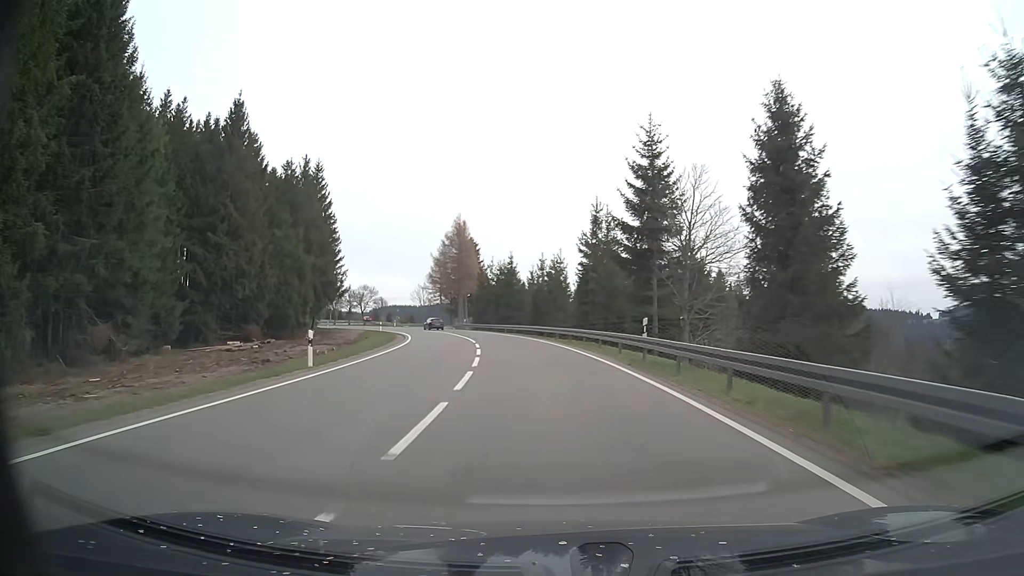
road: primary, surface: asphalt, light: Day
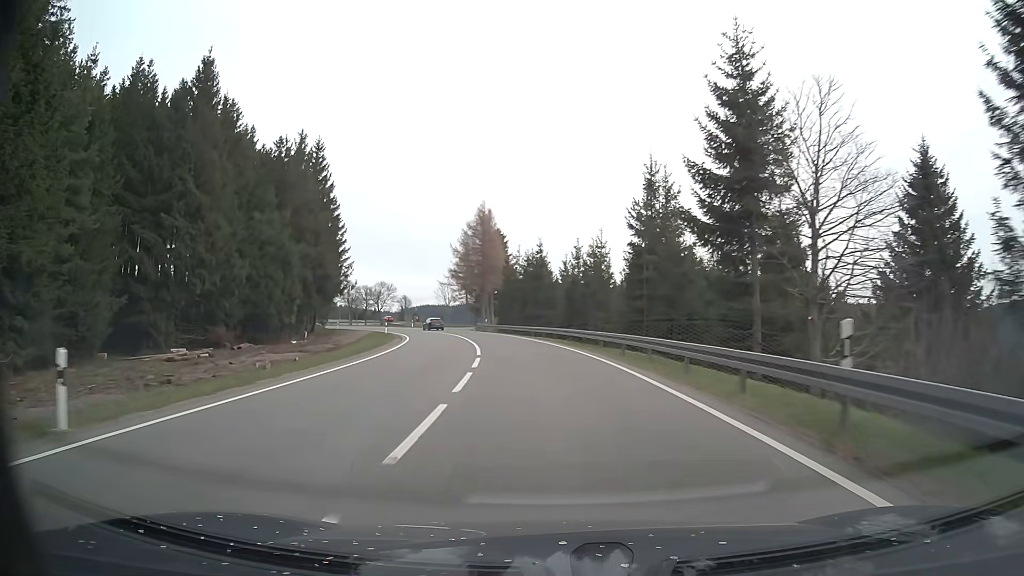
(-0.3, +12.3) m; -3°
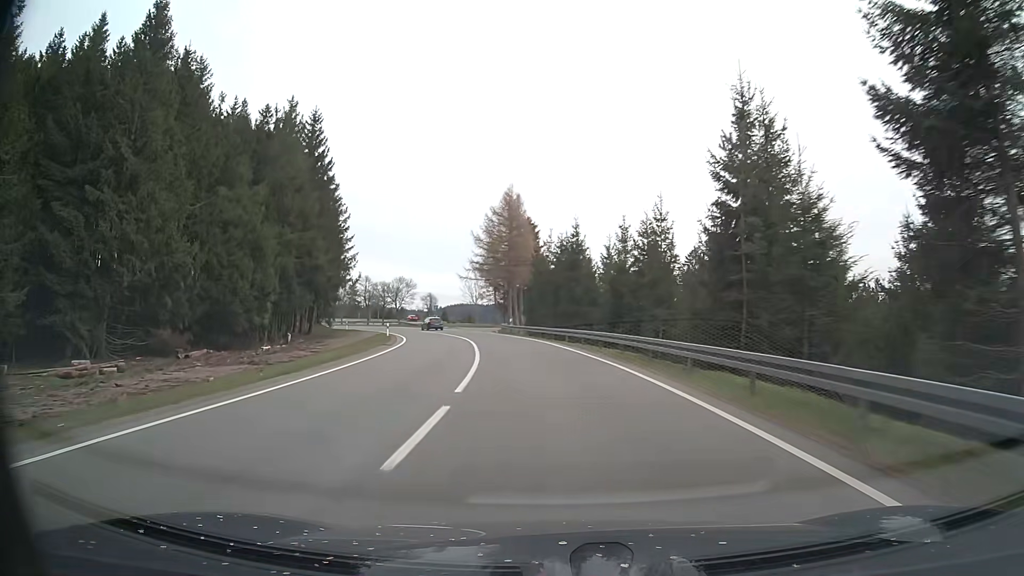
(-0.4, +12.1) m; -3°
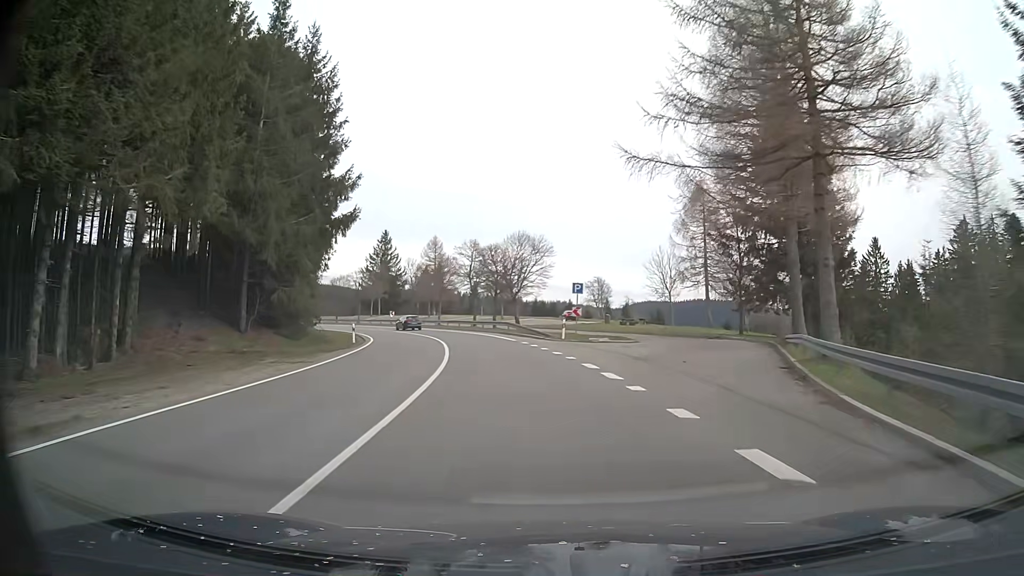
(-7.1, +56.2) m; -16°
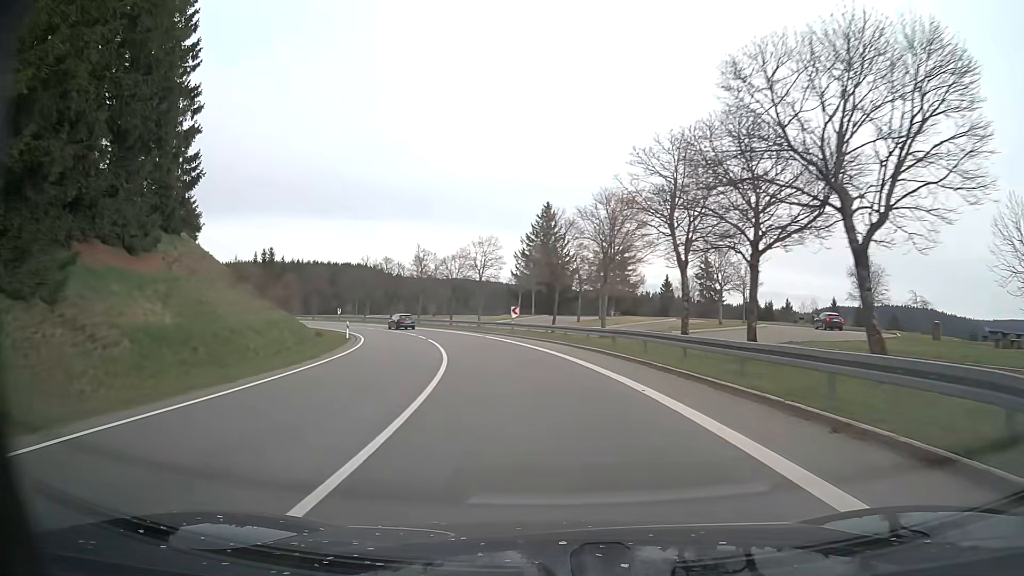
(-5.3, +41.7) m; -16°
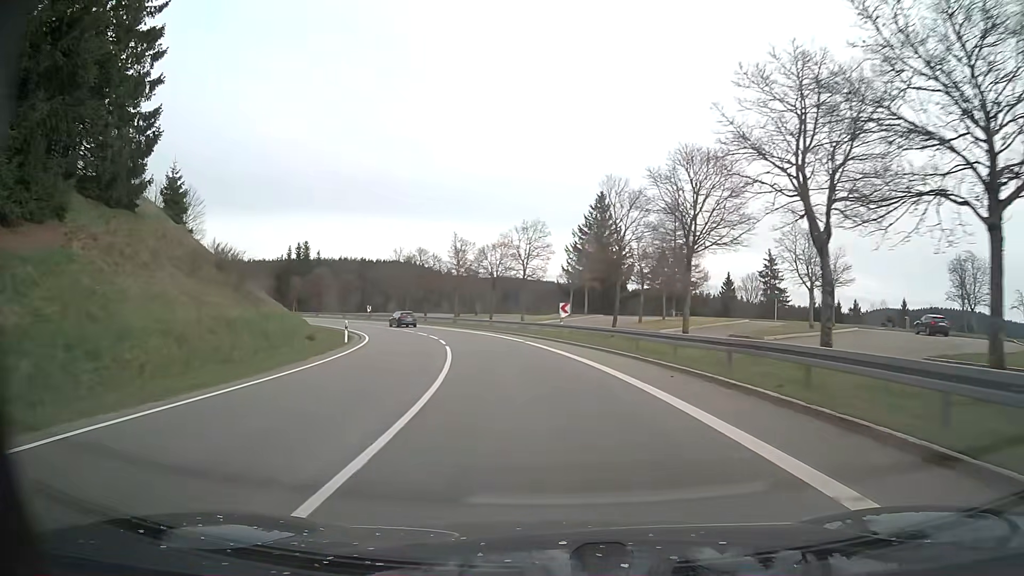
(-0.4, +10.2) m; -5°
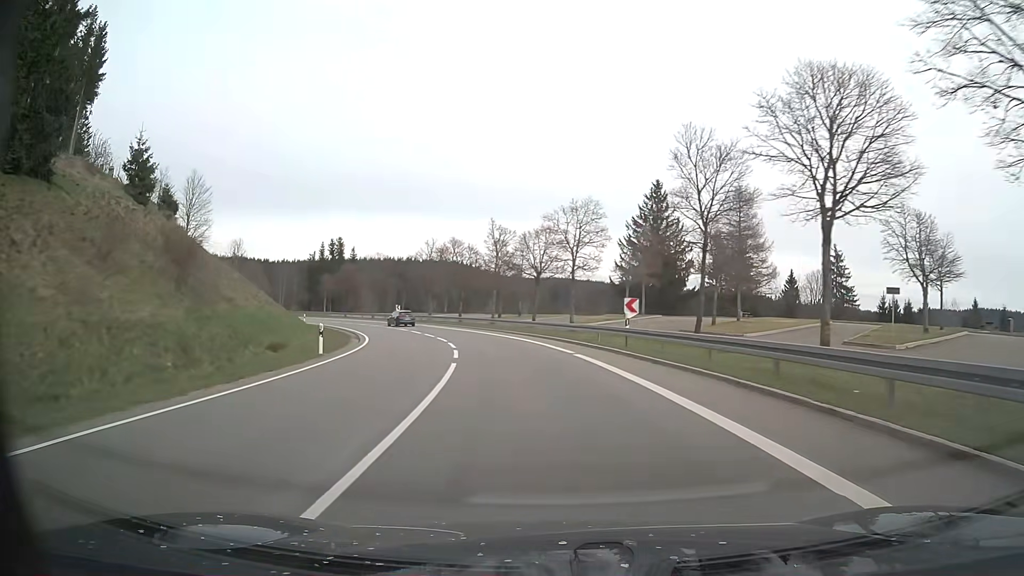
(-0.3, +10.2) m; -4°
